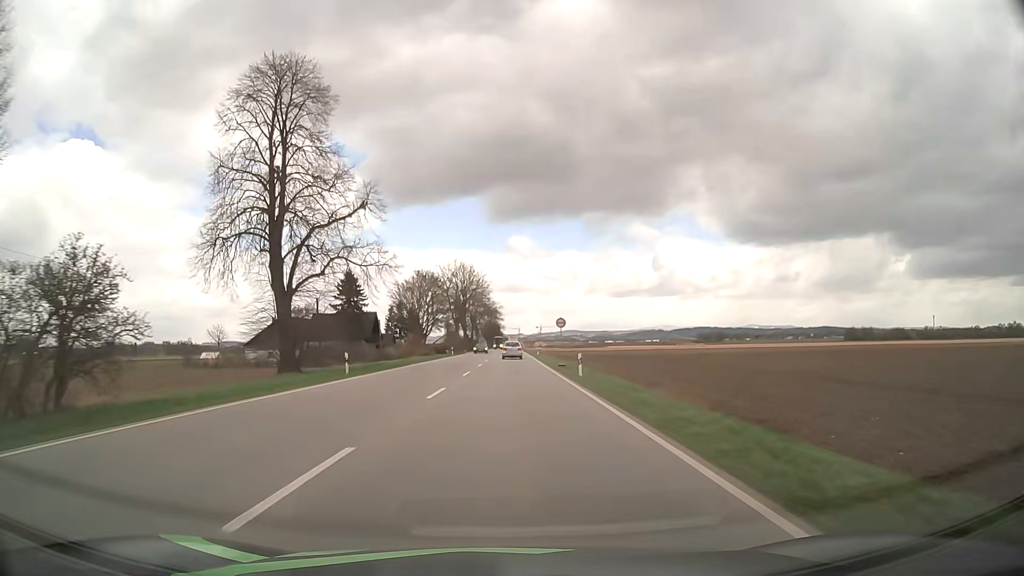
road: primary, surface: asphalt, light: Day
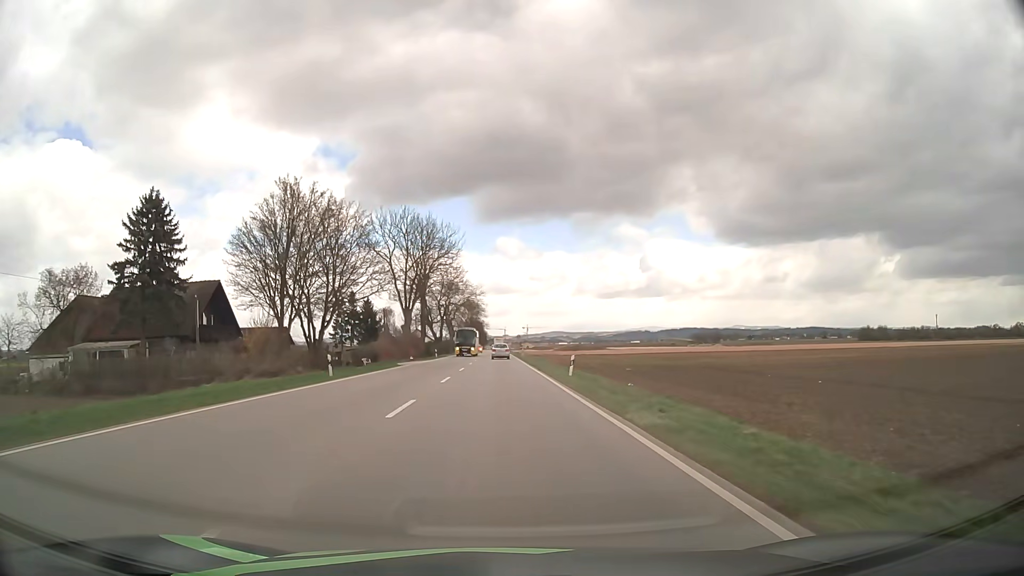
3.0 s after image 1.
(+0.3, +52.0) m; +1°
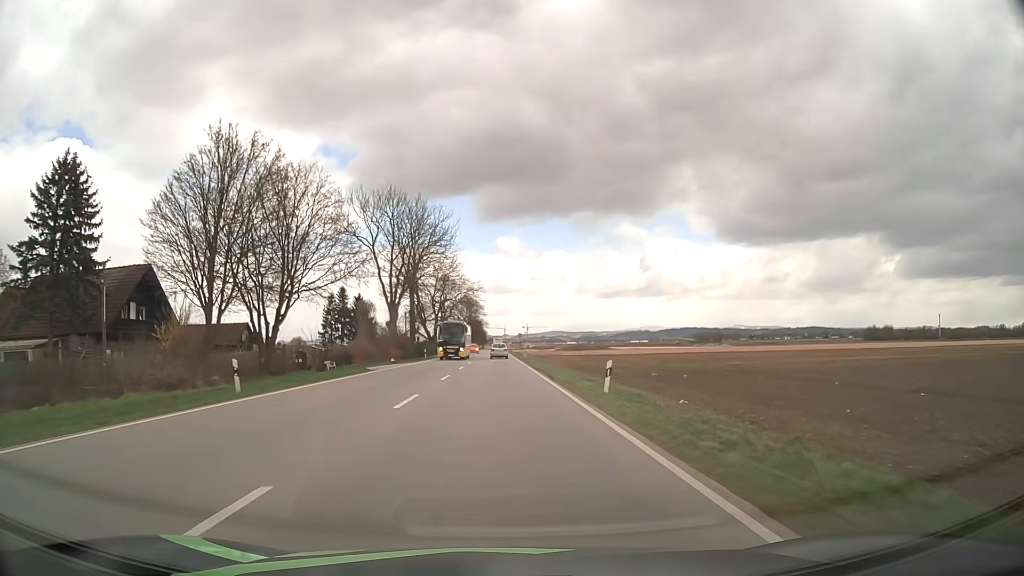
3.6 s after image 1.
(0.0, +10.3) m; 0°
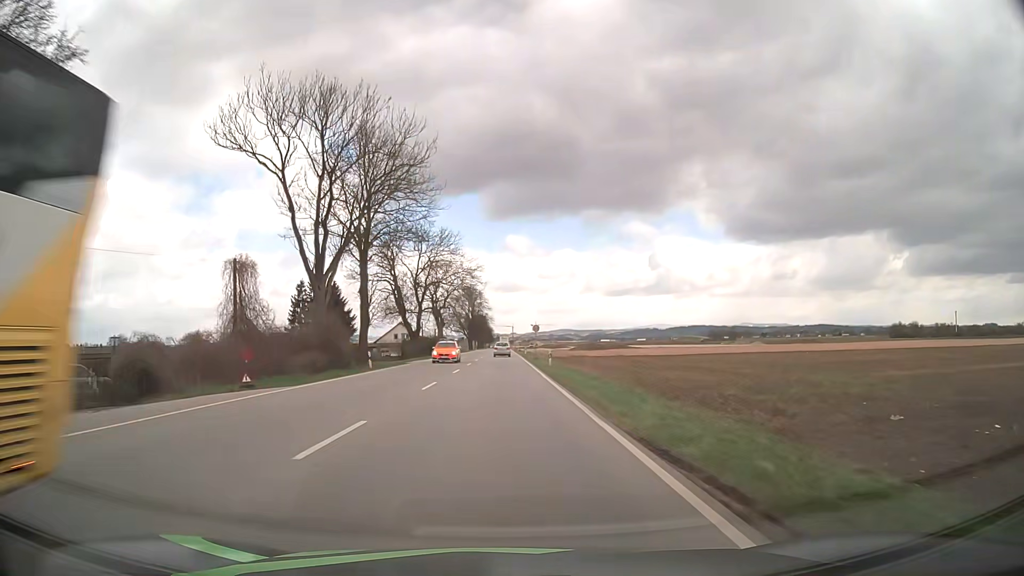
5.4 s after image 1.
(0.0, +30.6) m; 0°
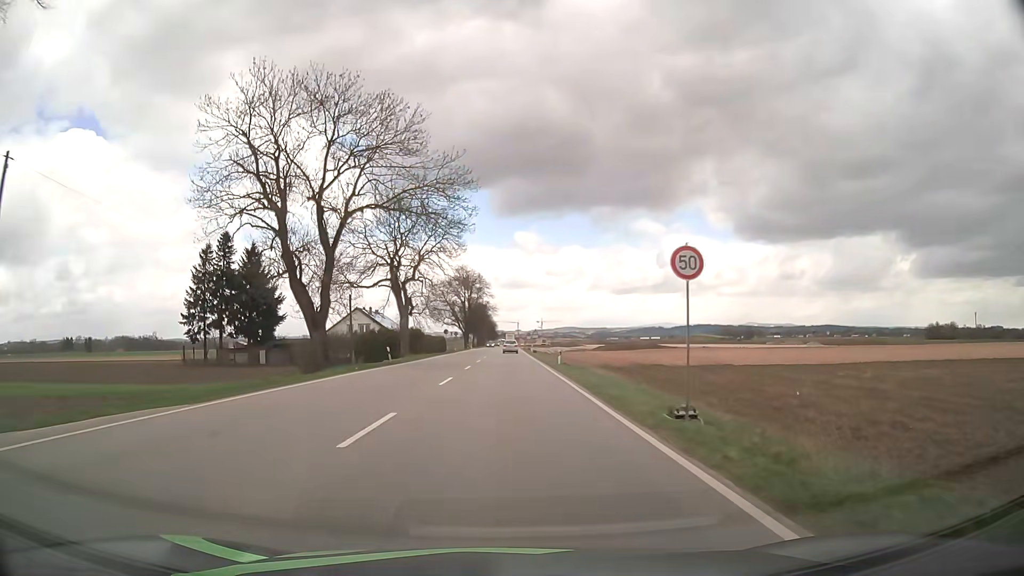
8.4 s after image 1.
(-0.6, +46.7) m; 0°
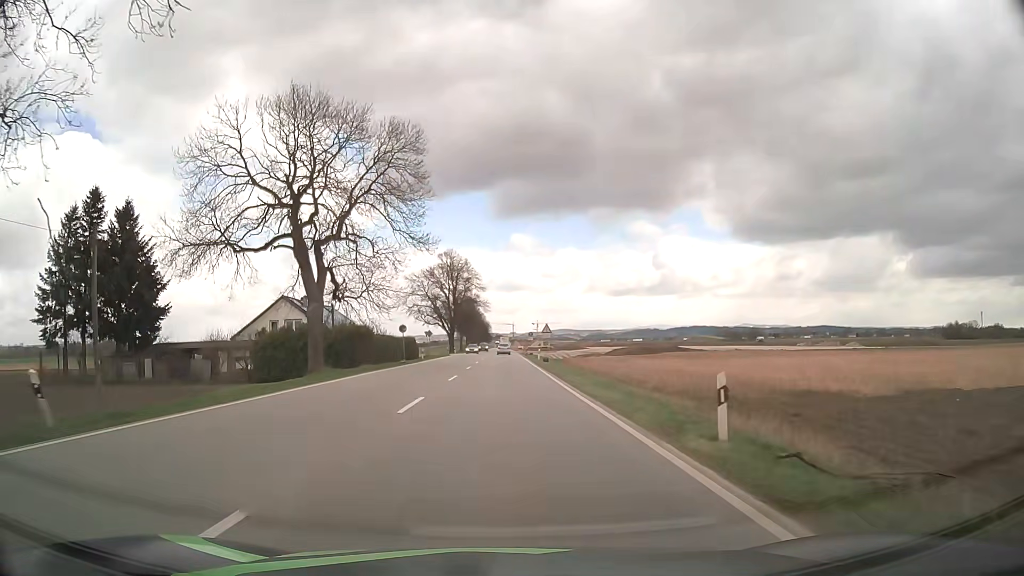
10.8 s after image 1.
(-0.1, +31.0) m; 0°
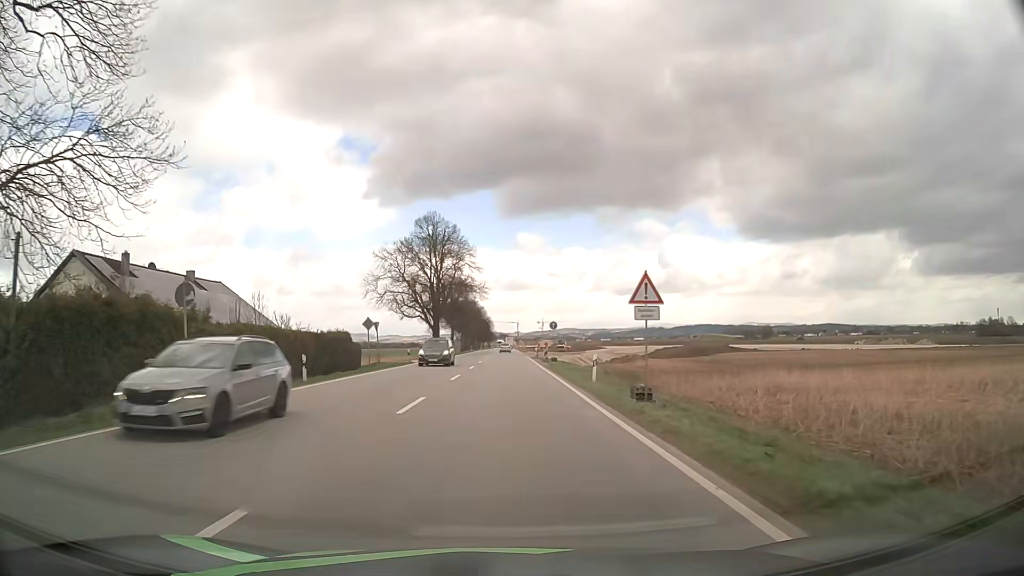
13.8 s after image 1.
(0.0, +36.1) m; 0°
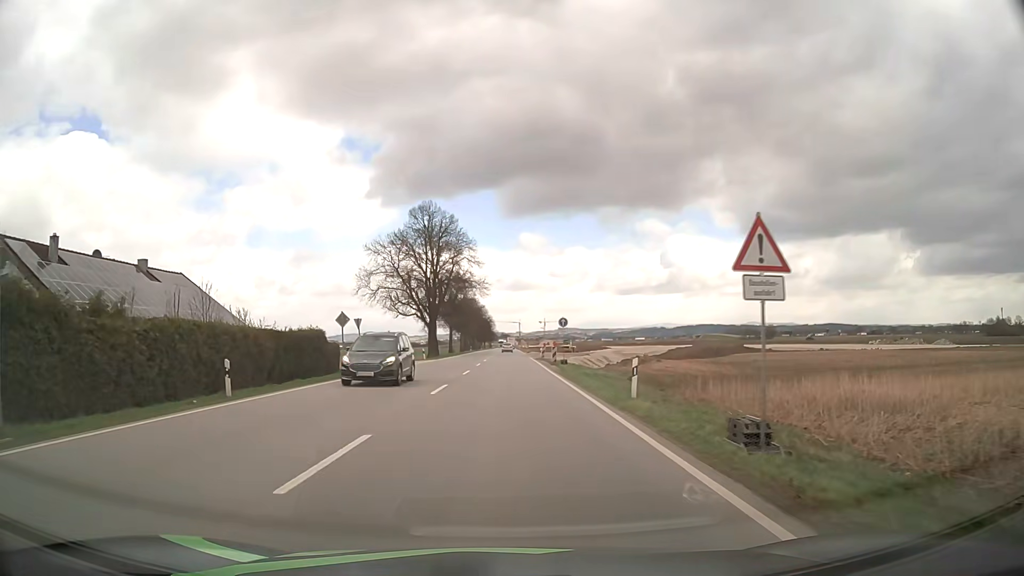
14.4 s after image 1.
(0.0, +7.1) m; 0°
(0, +10) (0, +20) (0, +30) (0, +40) (0, +50) (0, +60) (0, +70) (0, +80) (0, +90) (0, +100) m
